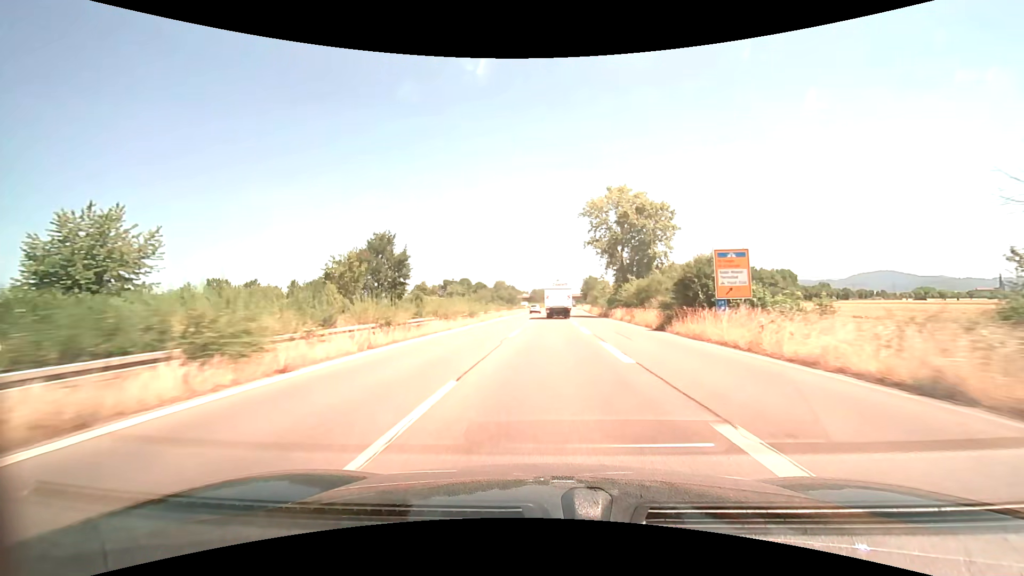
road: trunk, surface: asphalt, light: Day
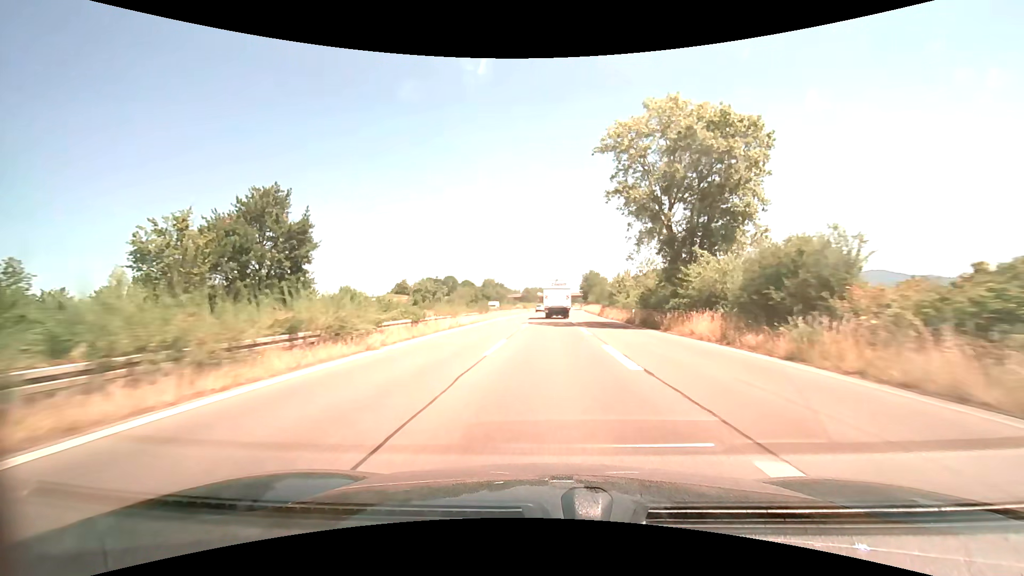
(+0.2, +25.4) m; +1°
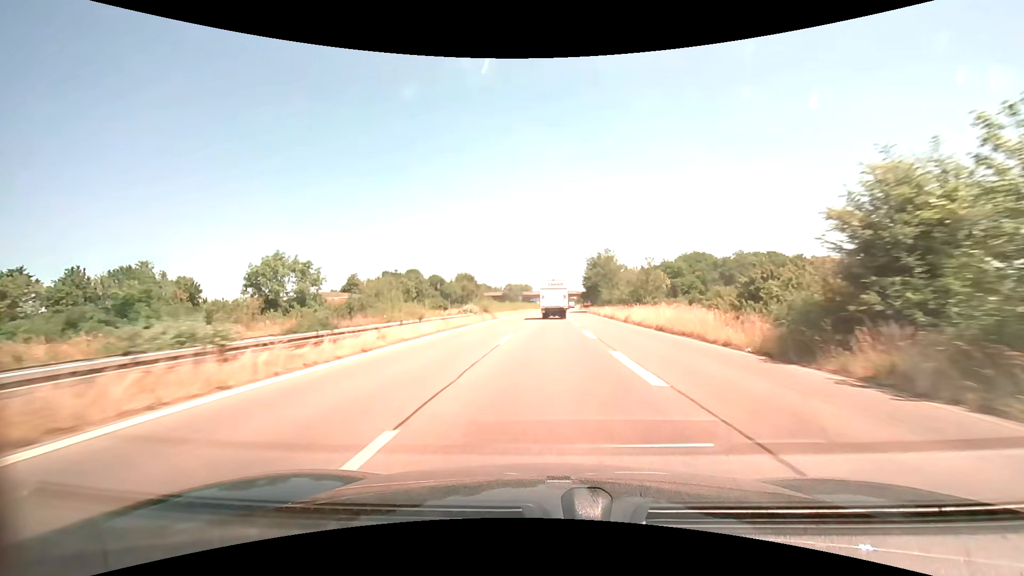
(+0.6, +50.6) m; +1°
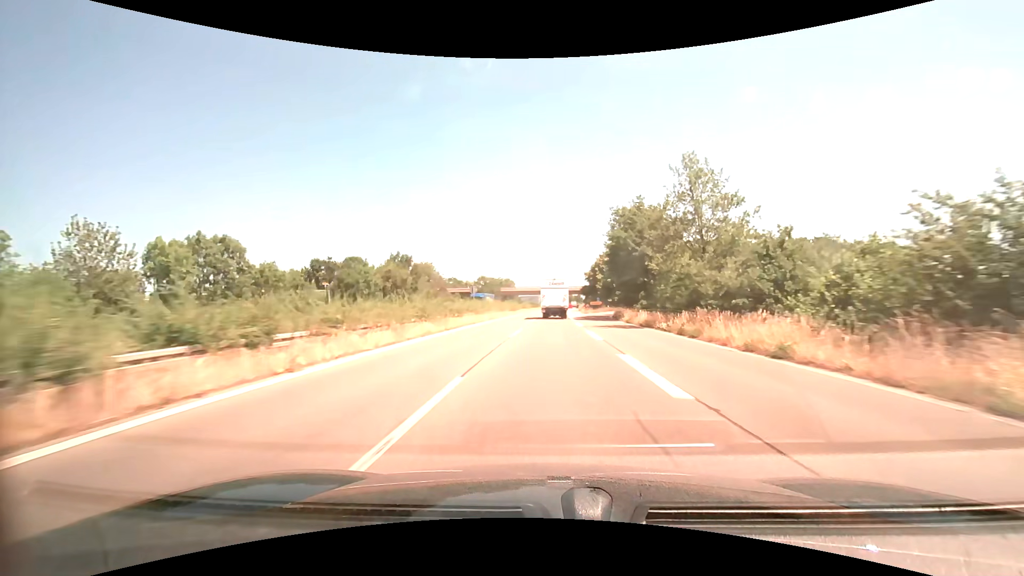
(+0.5, +50.3) m; +1°
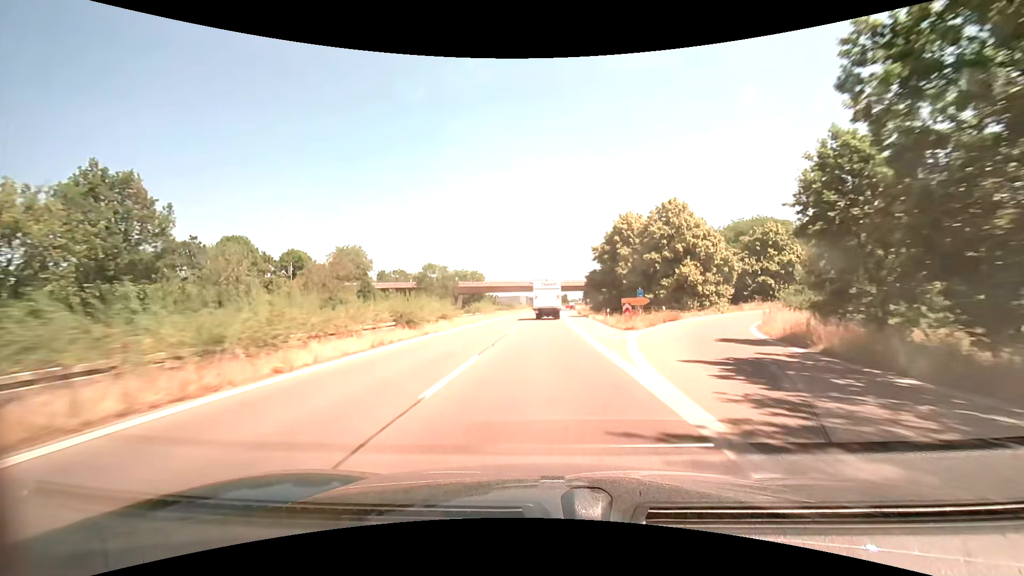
(+0.9, +50.1) m; +2°
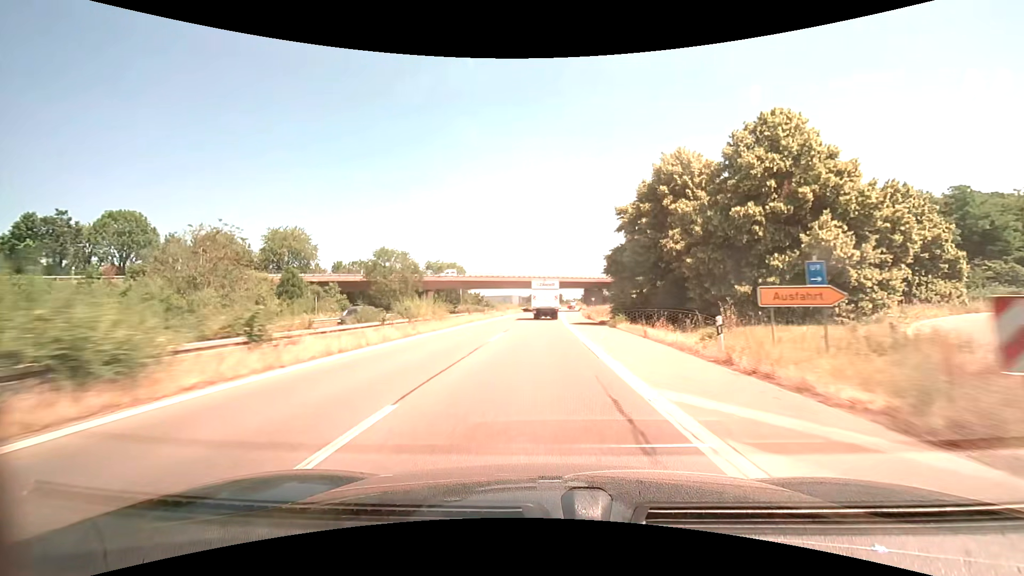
(+0.2, +25.0) m; +1°
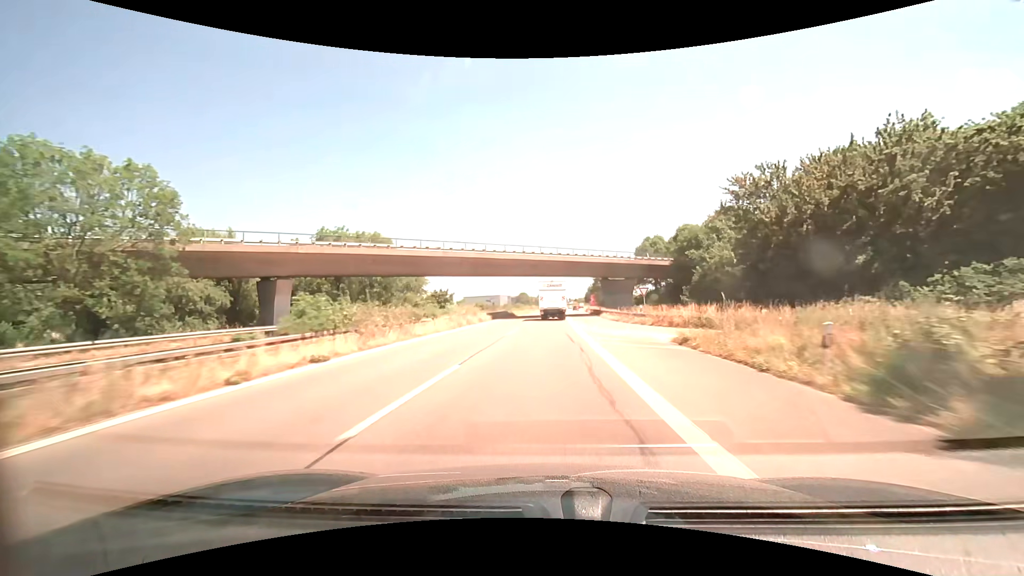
(+0.4, +49.7) m; +1°
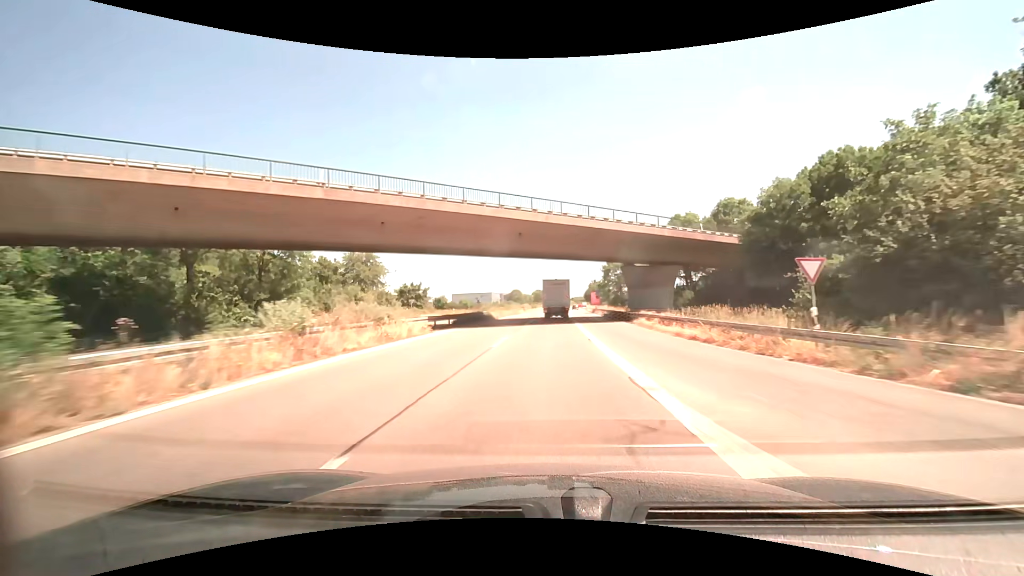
(+0.1, +24.8) m; +1°
(0, +10) (0, +20) (0, +30) (0, +40) (0, +50) (+1, +60) (+1, +70) (+1, +80) (+2, +90) (+2, +100) m
